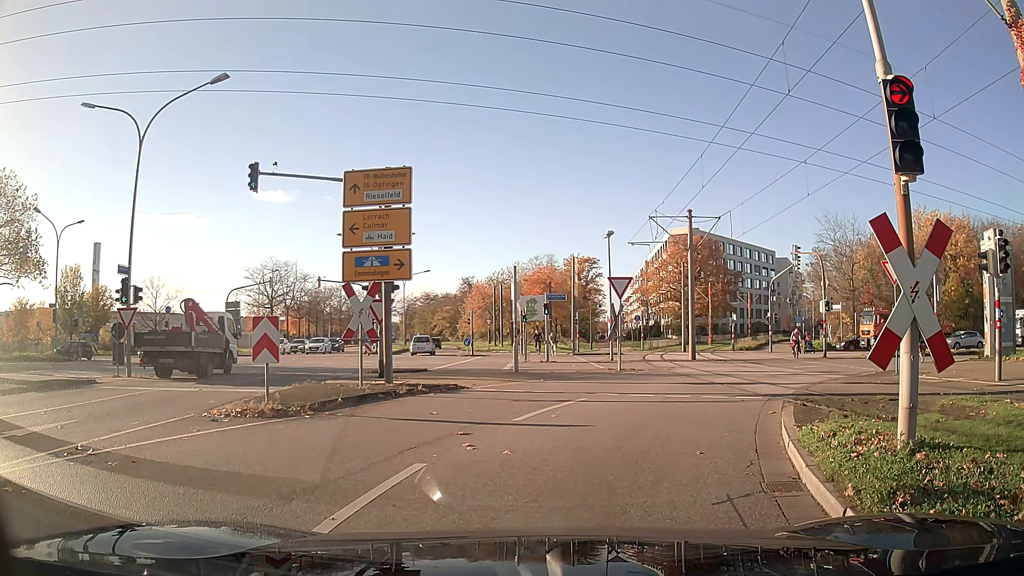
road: tertiary_link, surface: asphalt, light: Day
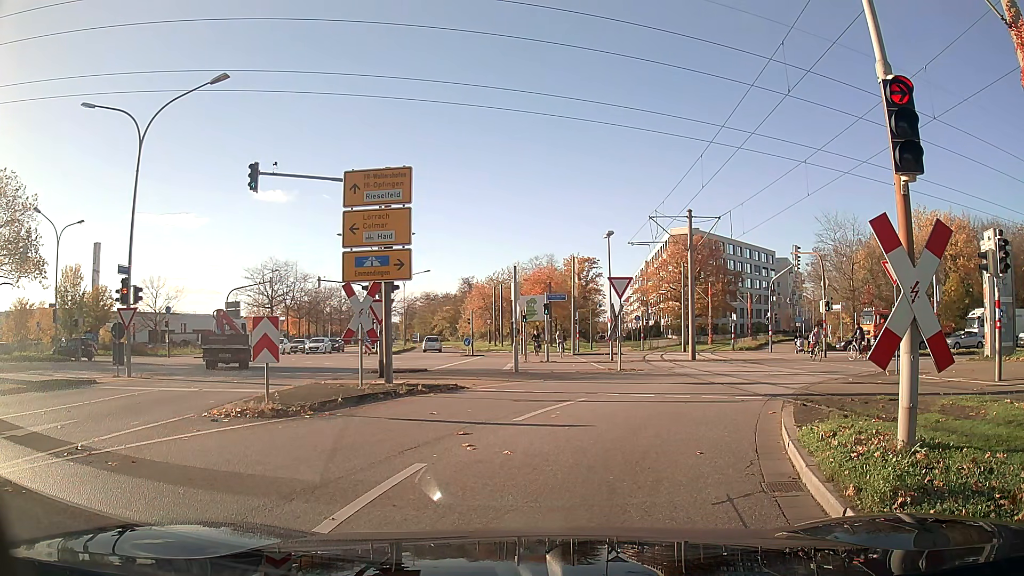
(0.0, 0.0) m; 0°
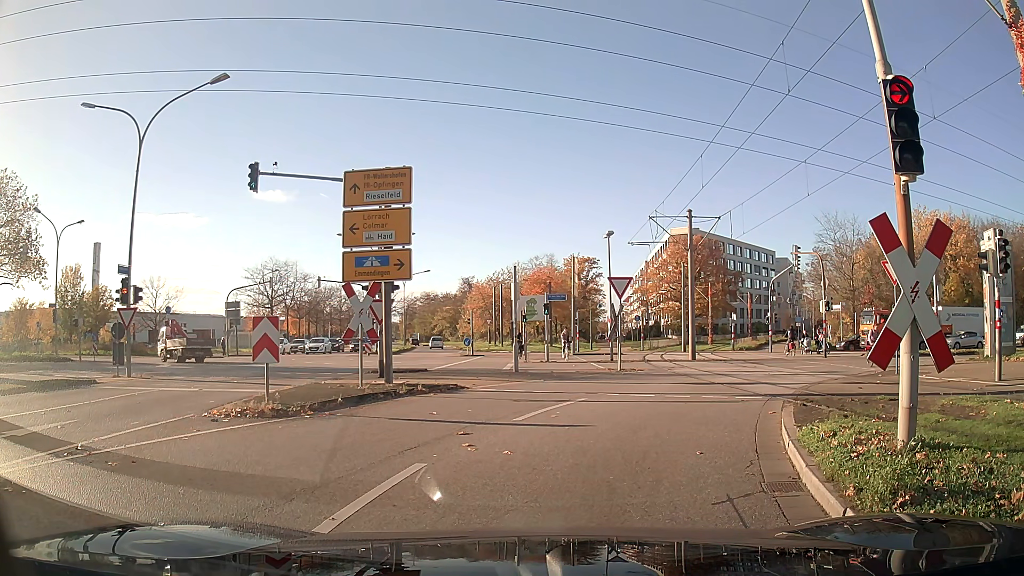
(0.0, 0.0) m; 0°
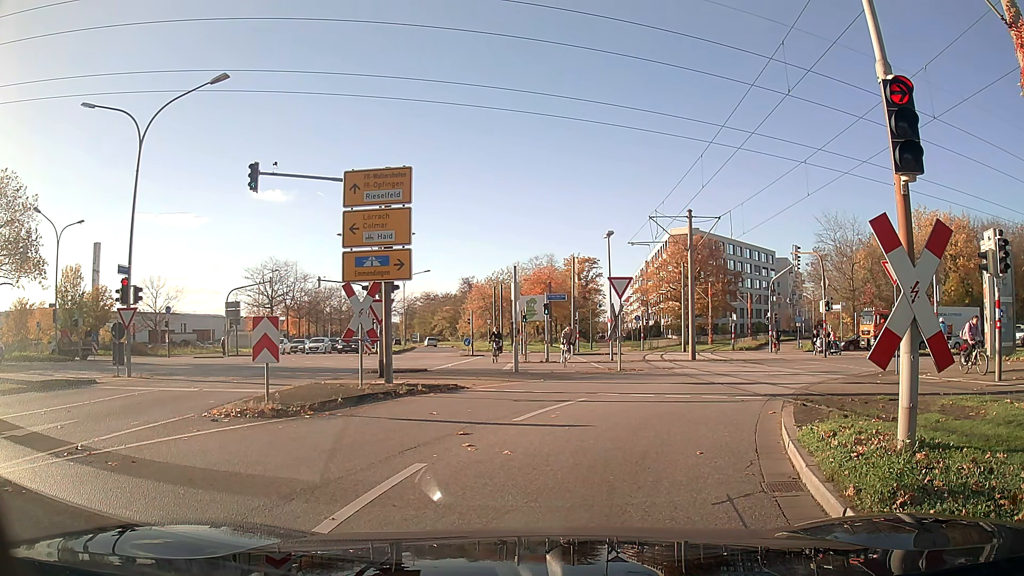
(0.0, 0.0) m; 0°
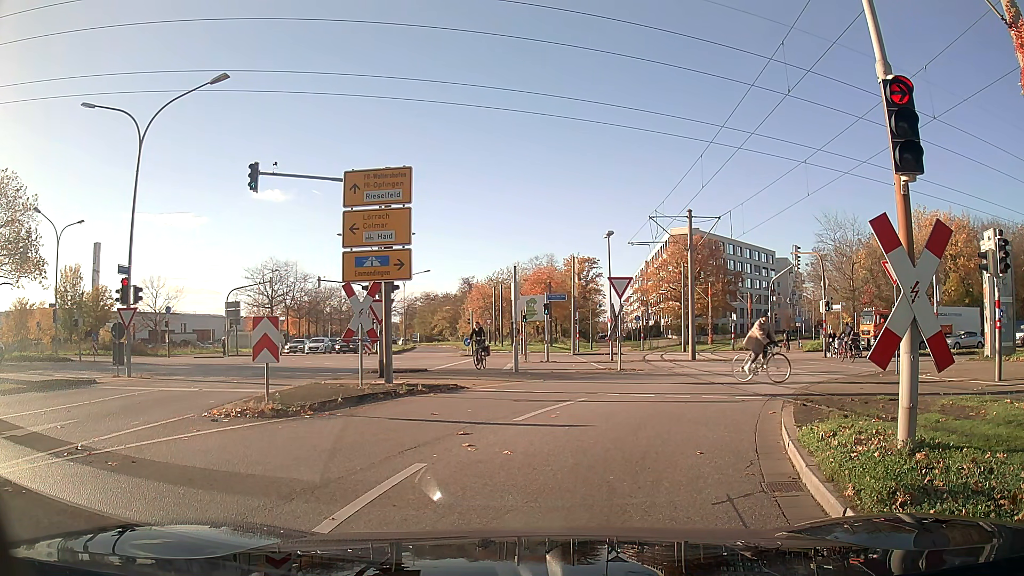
(0.0, 0.0) m; 0°
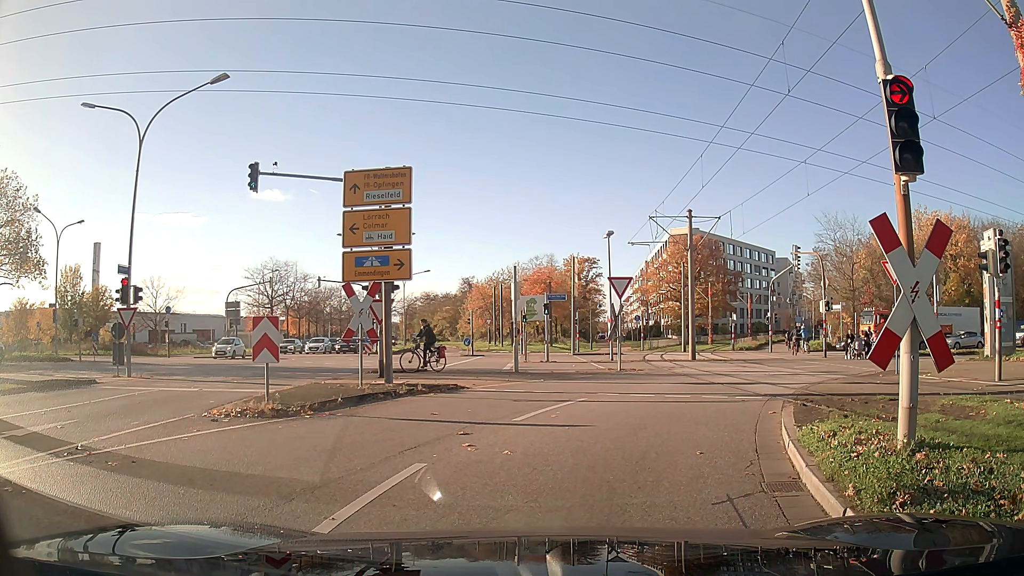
(0.0, 0.0) m; 0°
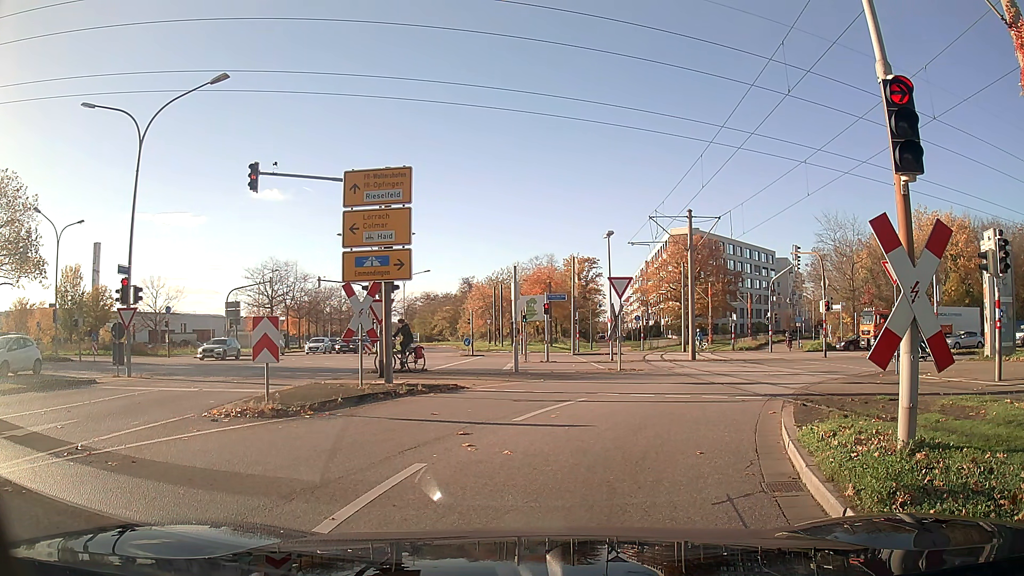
(0.0, 0.0) m; 0°
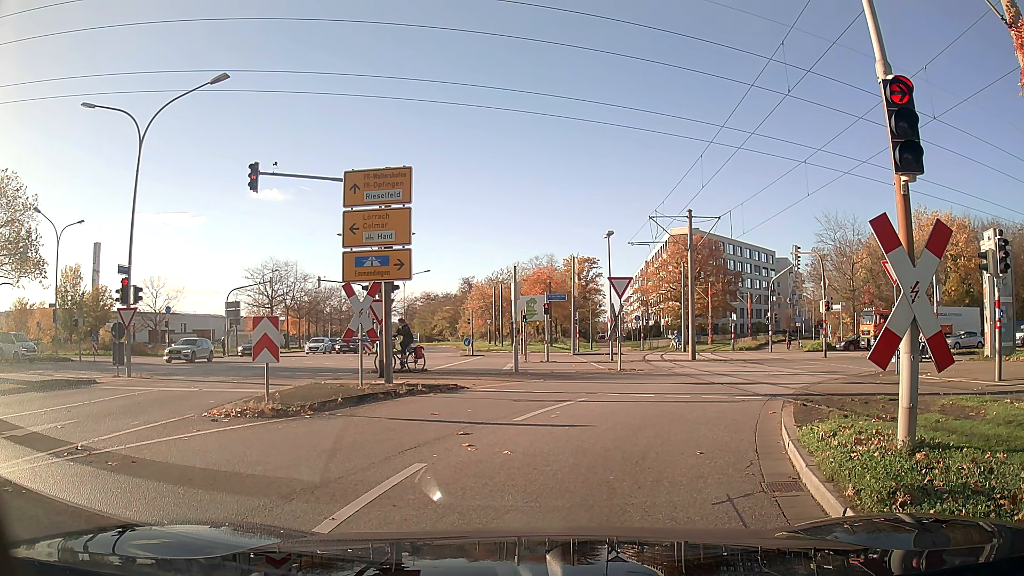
(0.0, 0.0) m; 0°
